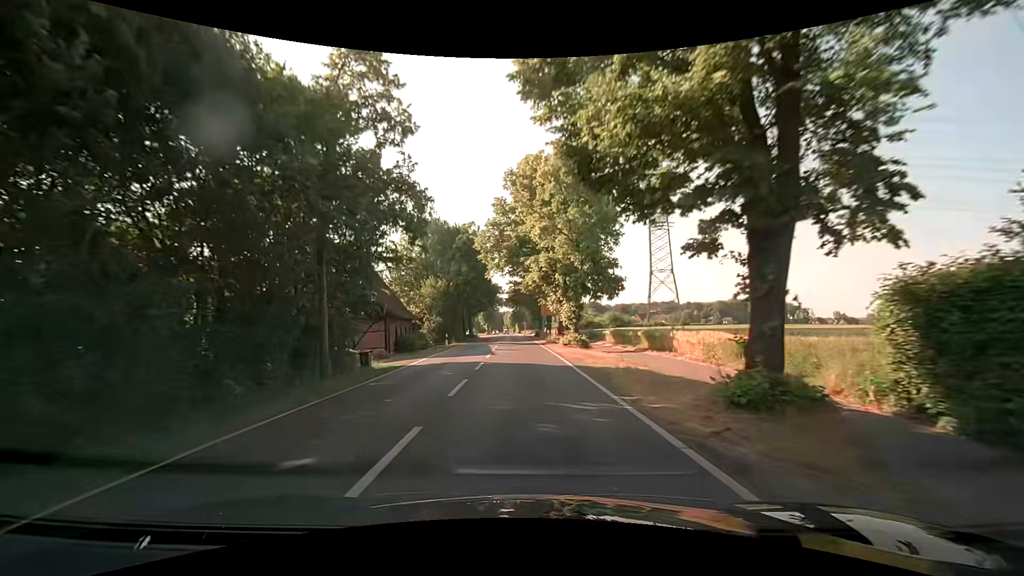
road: secondary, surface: asphalt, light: Day
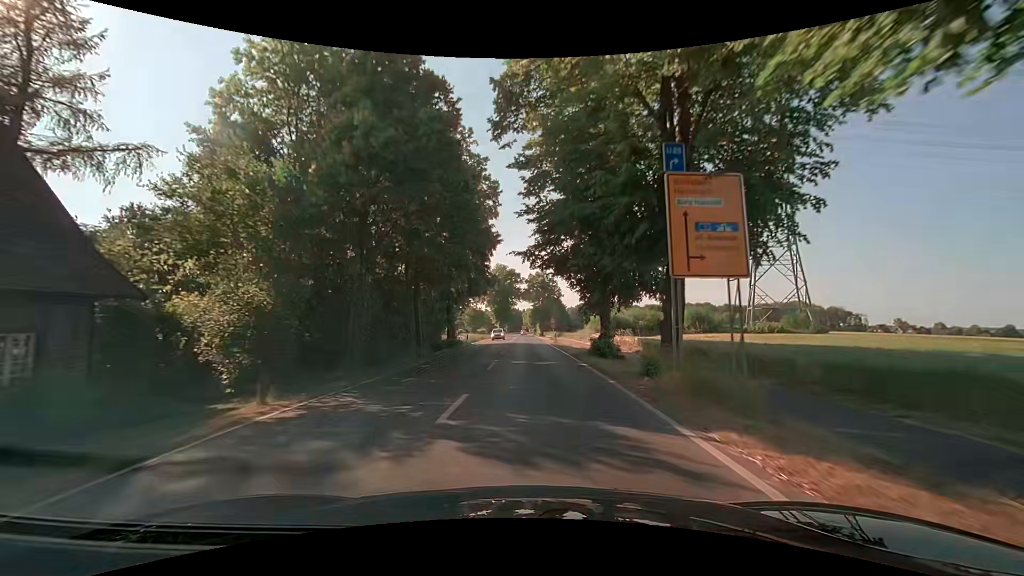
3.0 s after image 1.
(-1.0, +38.8) m; -2°
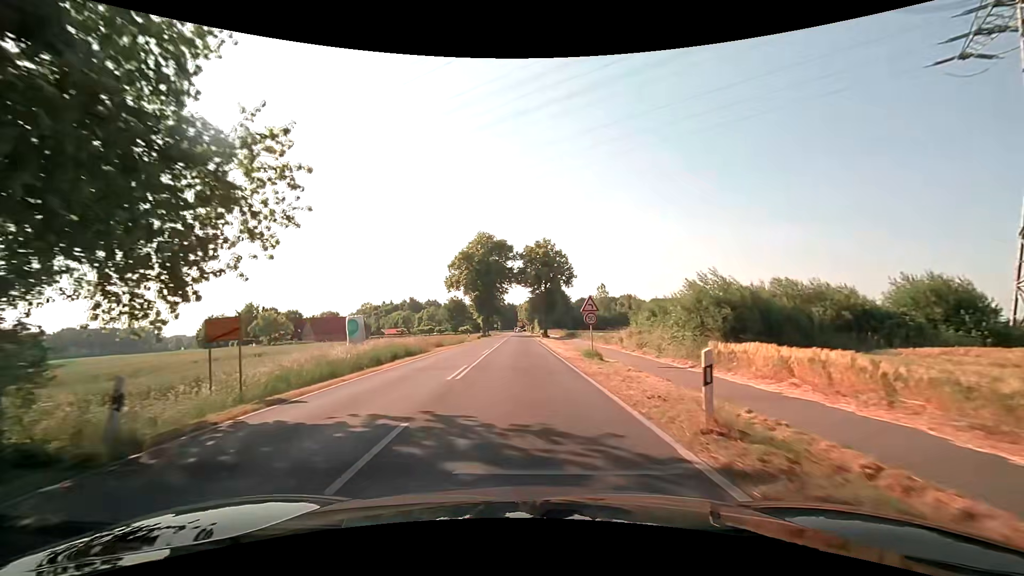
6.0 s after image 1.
(+0.3, +39.0) m; 0°
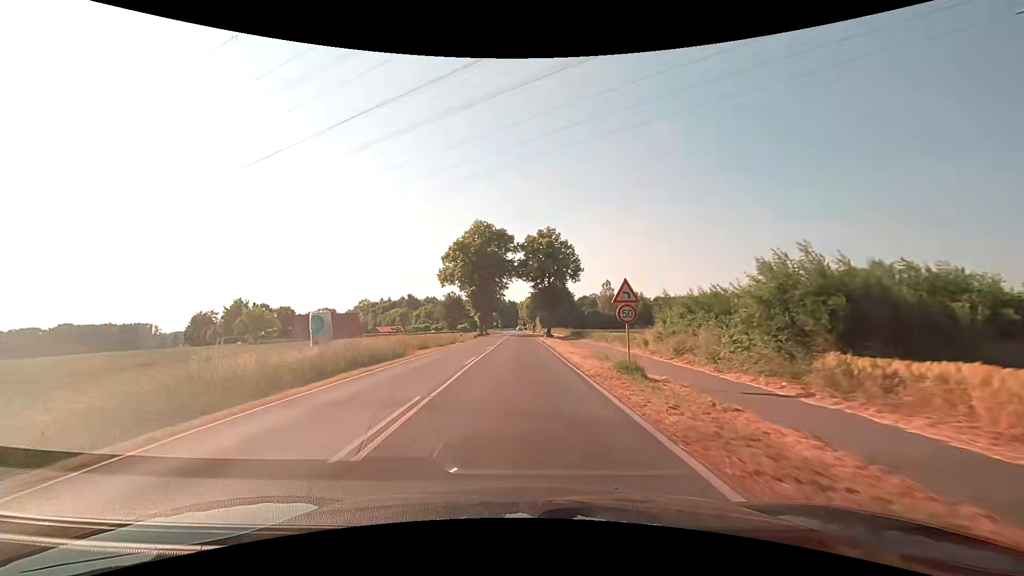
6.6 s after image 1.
(0.0, +7.8) m; 0°
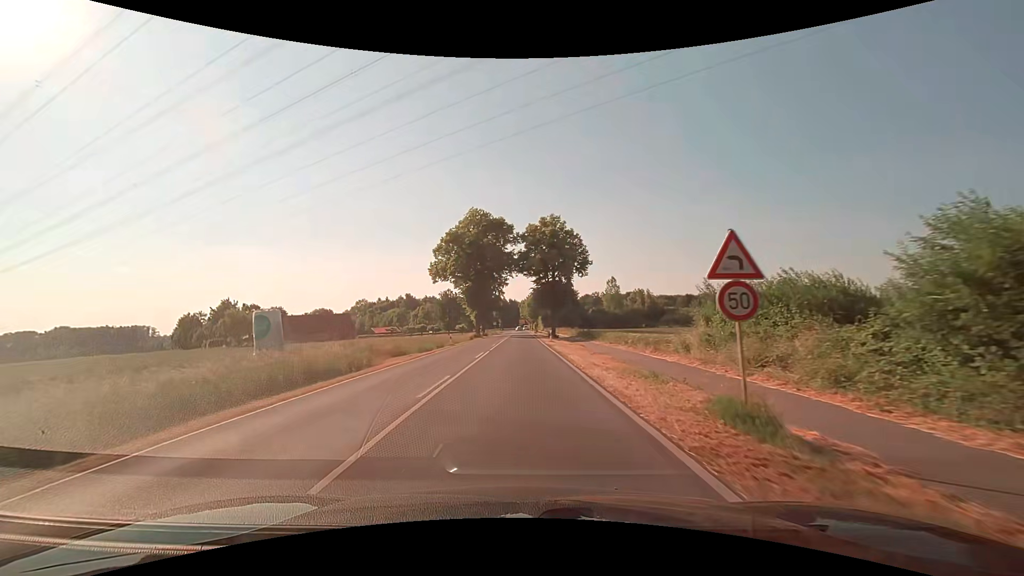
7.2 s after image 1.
(0.0, +7.8) m; 0°
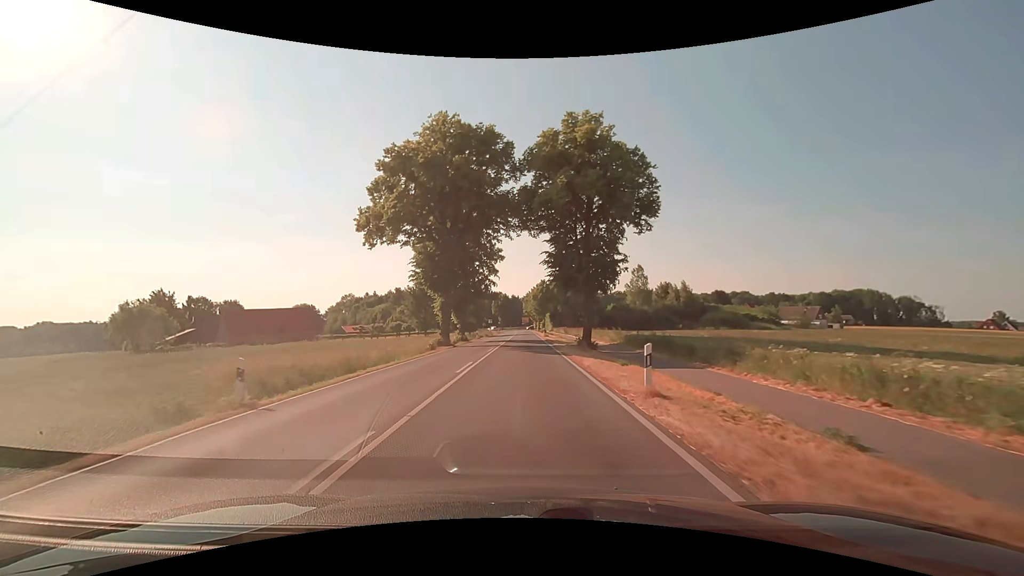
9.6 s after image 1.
(-0.3, +31.3) m; 0°
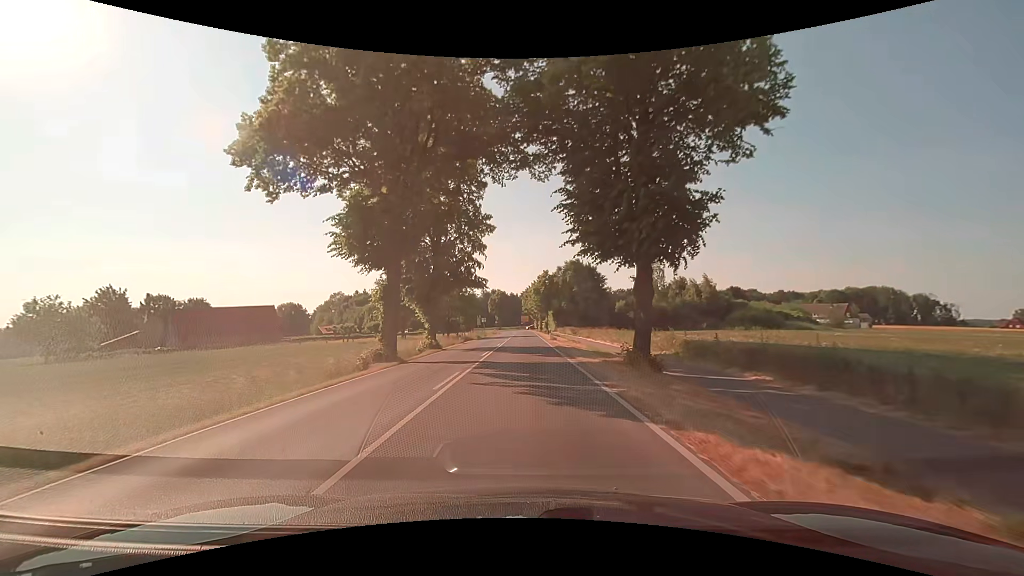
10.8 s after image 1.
(-0.1, +15.6) m; 0°
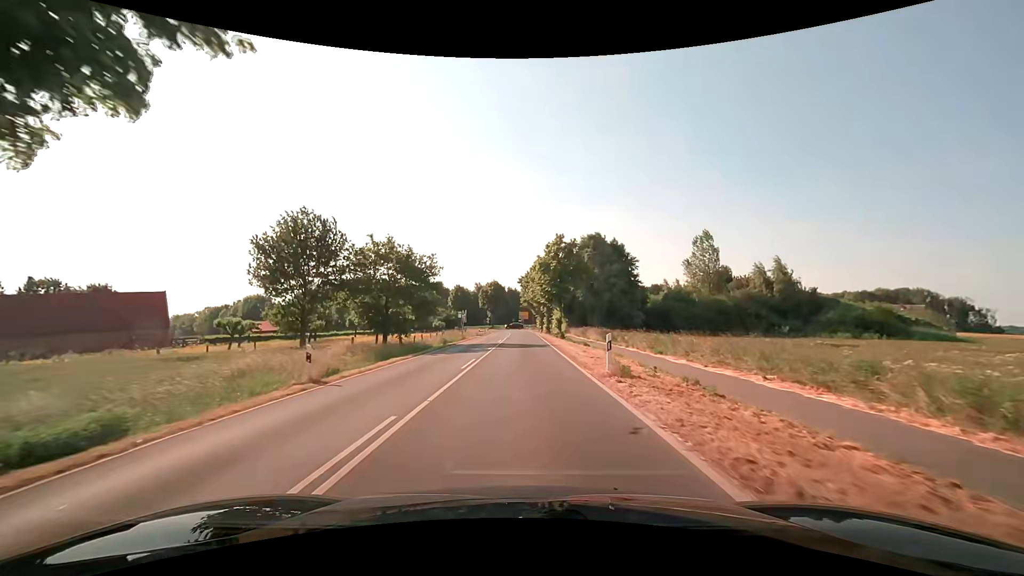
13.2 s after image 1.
(0.0, +31.3) m; 0°
(0, +10) (0, +20) (0, +30) (0, +40) (0, +50) (0, +60) (0, +70) (-1, +80) (-1, +90) (-2, +100) m
